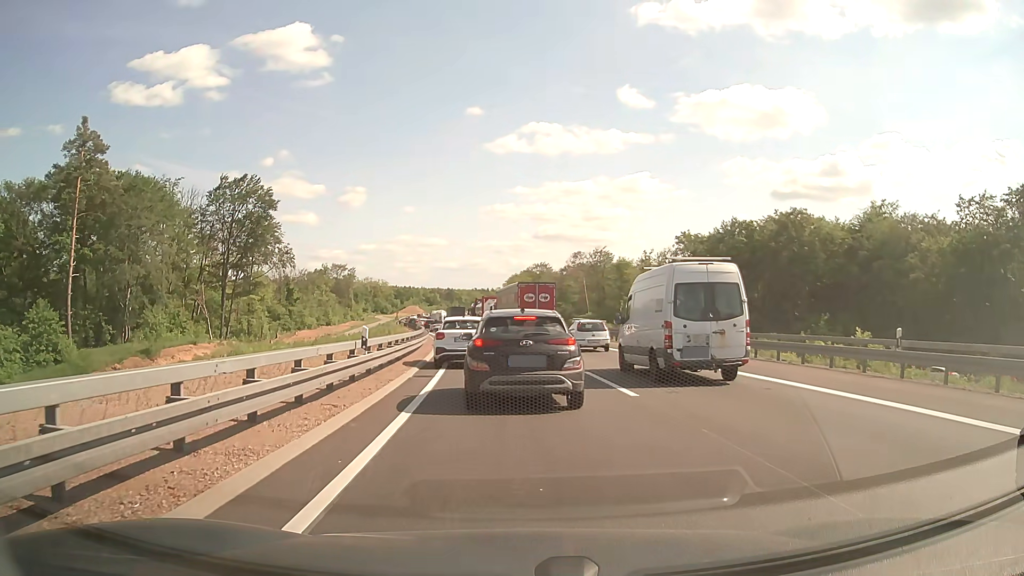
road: motorway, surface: asphalt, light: Day
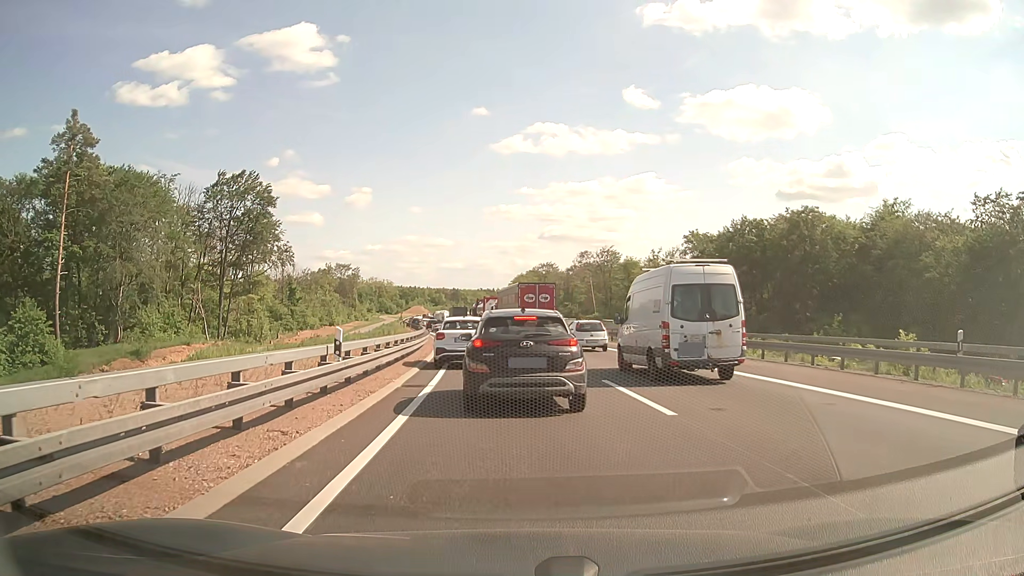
(0.0, +2.5) m; 0°
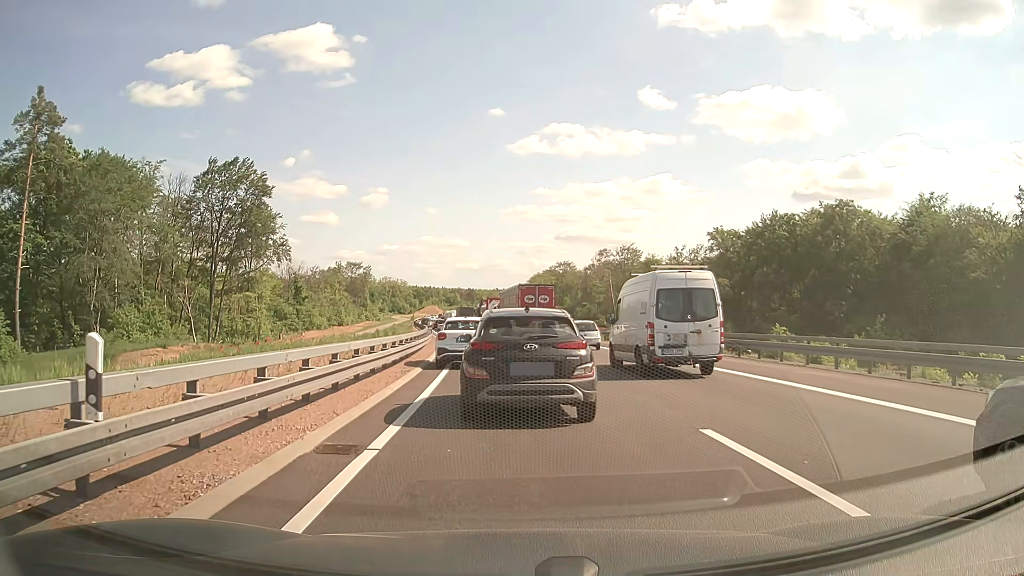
(-0.1, +7.3) m; -1°
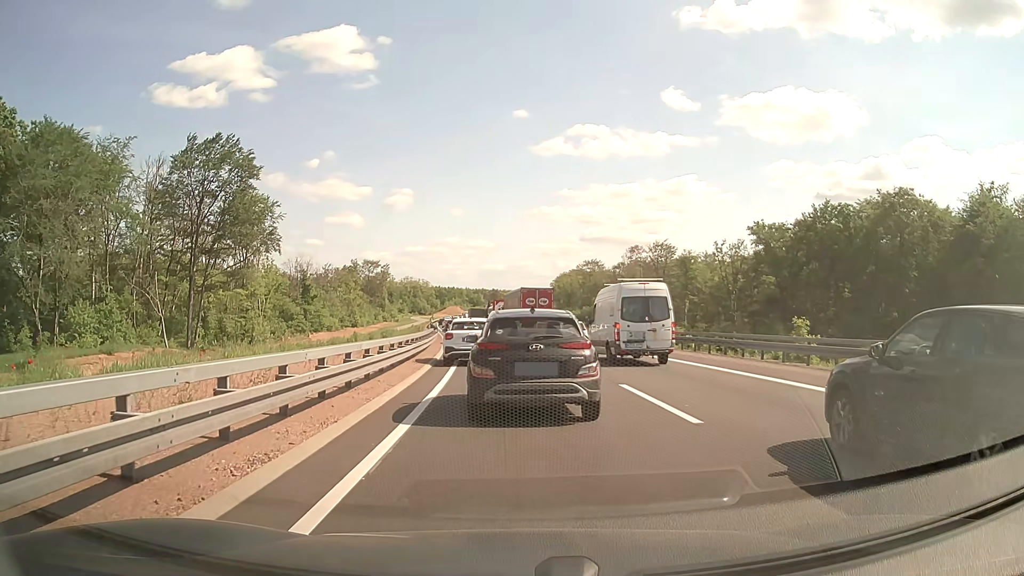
(-0.3, +11.5) m; -2°
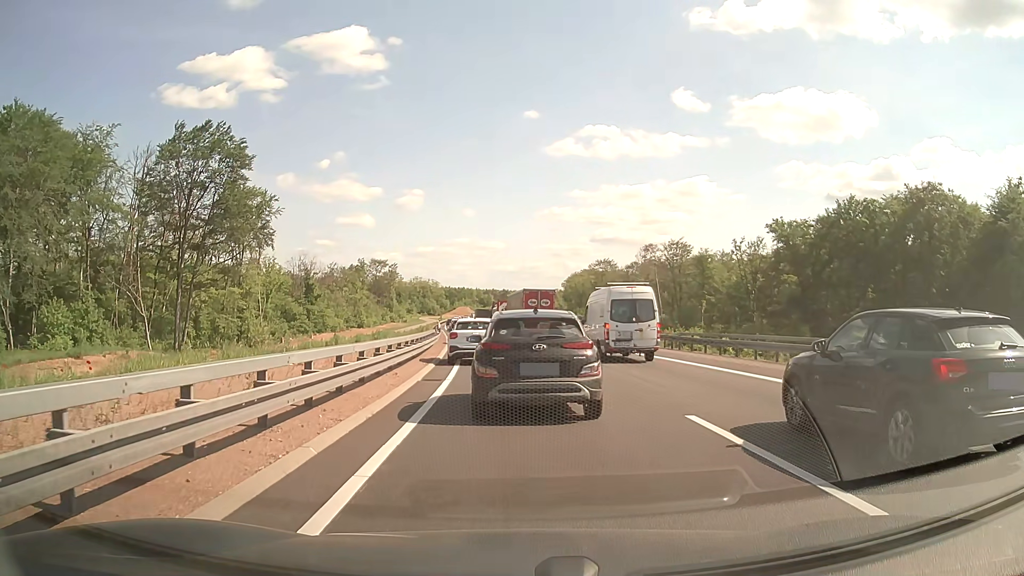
(-0.1, +5.1) m; -2°
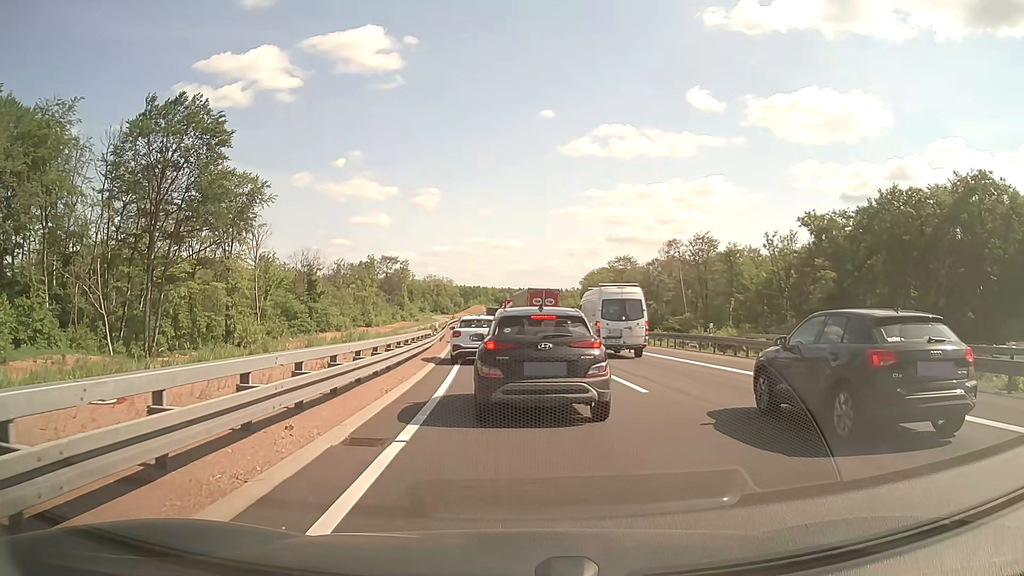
(-0.1, +8.8) m; -1°
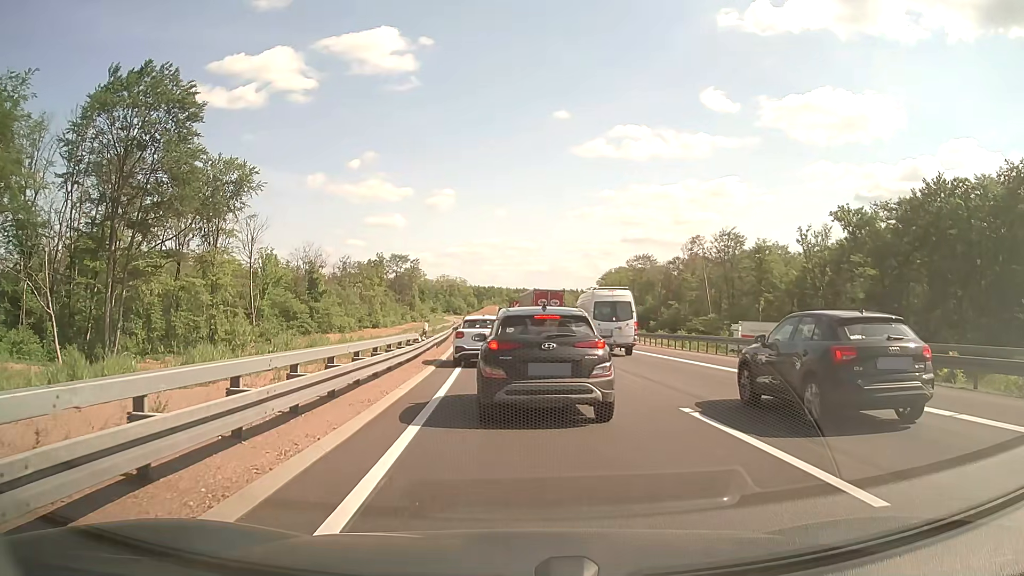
(-0.1, +8.4) m; -1°
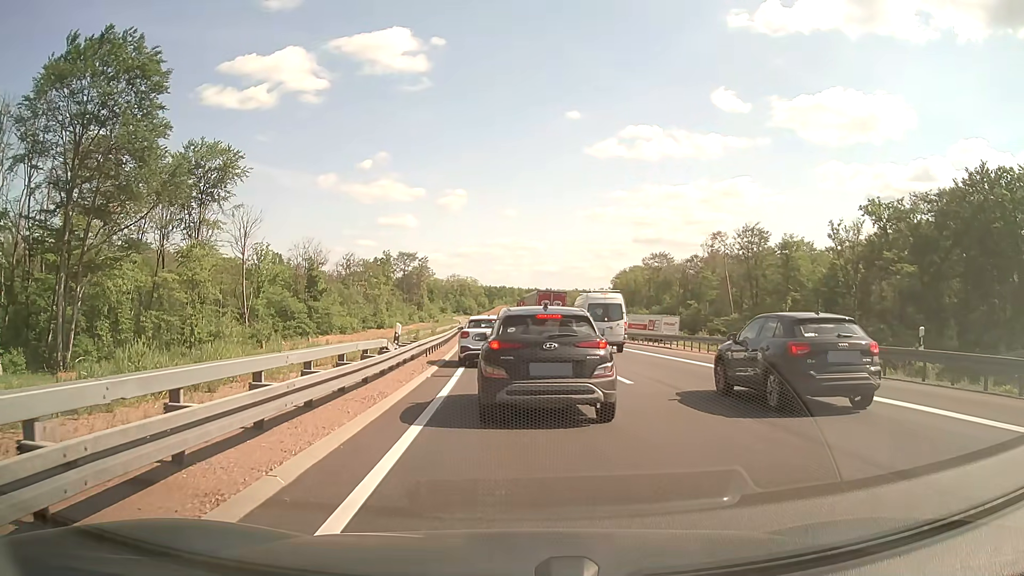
(-0.1, +7.4) m; -1°
(0, +10) (-1, +20) (-1, +30) (-2, +40) (-2, +50) (-3, +60) (-4, +70) (-4, +80) (-5, +90) (-5, +100) m
